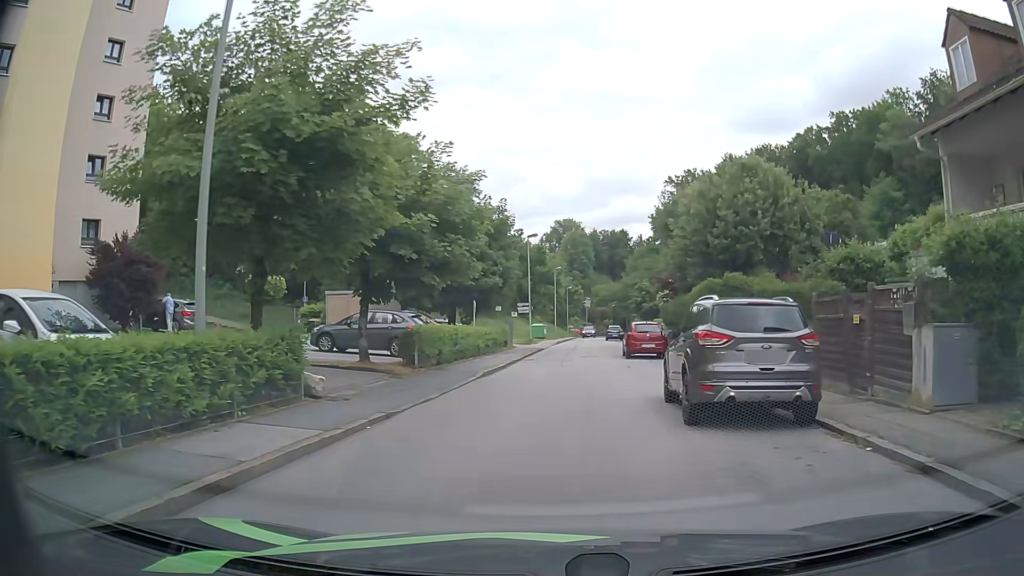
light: Day
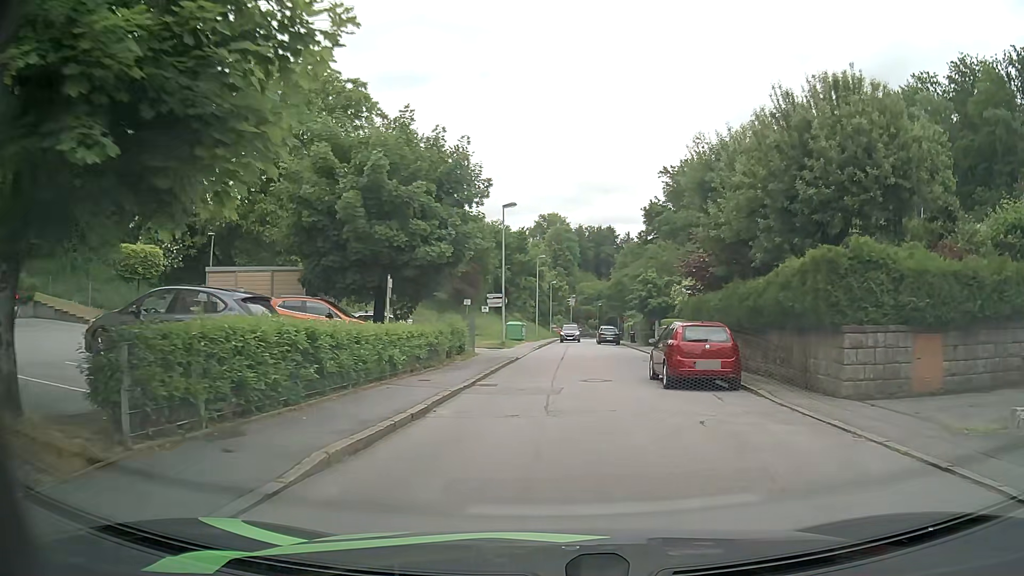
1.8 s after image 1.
(+0.3, +12.4) m; +2°
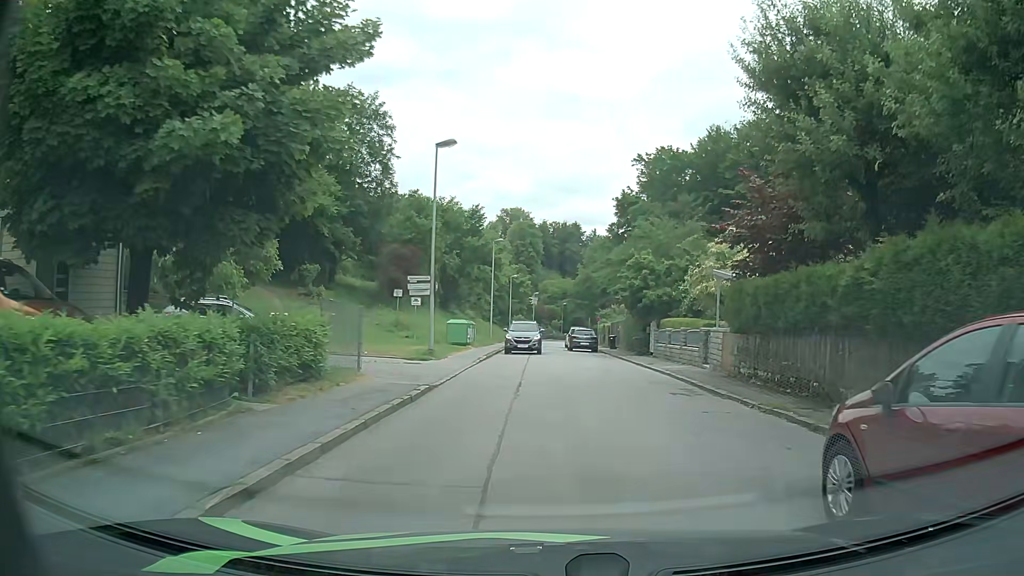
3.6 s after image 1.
(+0.3, +12.9) m; +3°
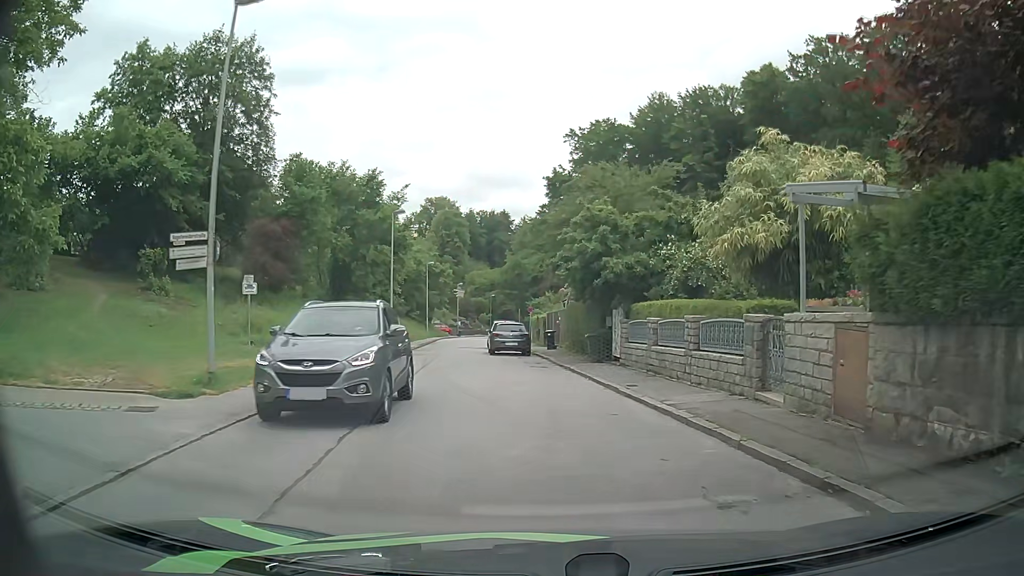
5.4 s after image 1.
(+0.7, +12.3) m; +6°
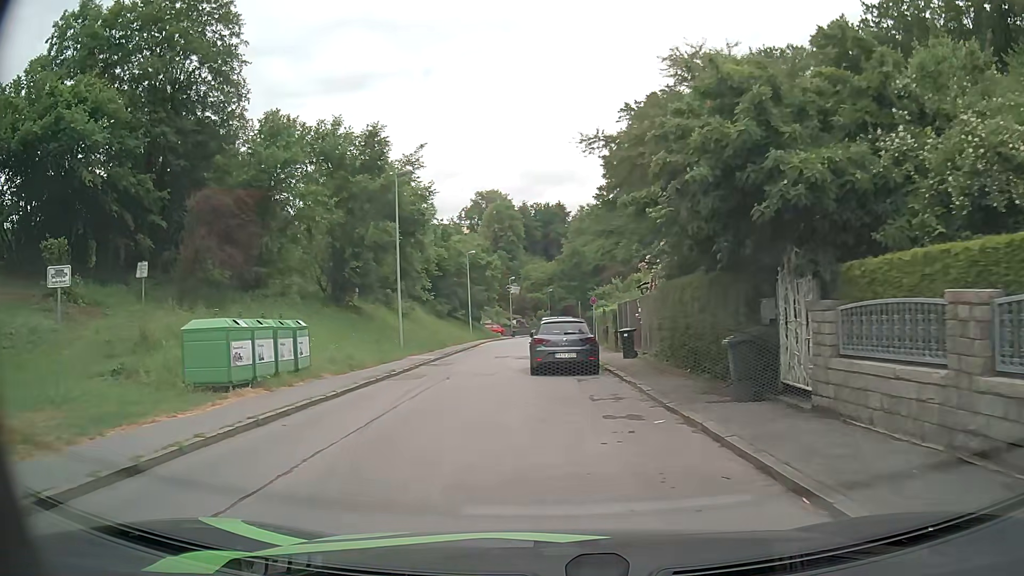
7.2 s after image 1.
(-0.3, +11.8) m; -6°
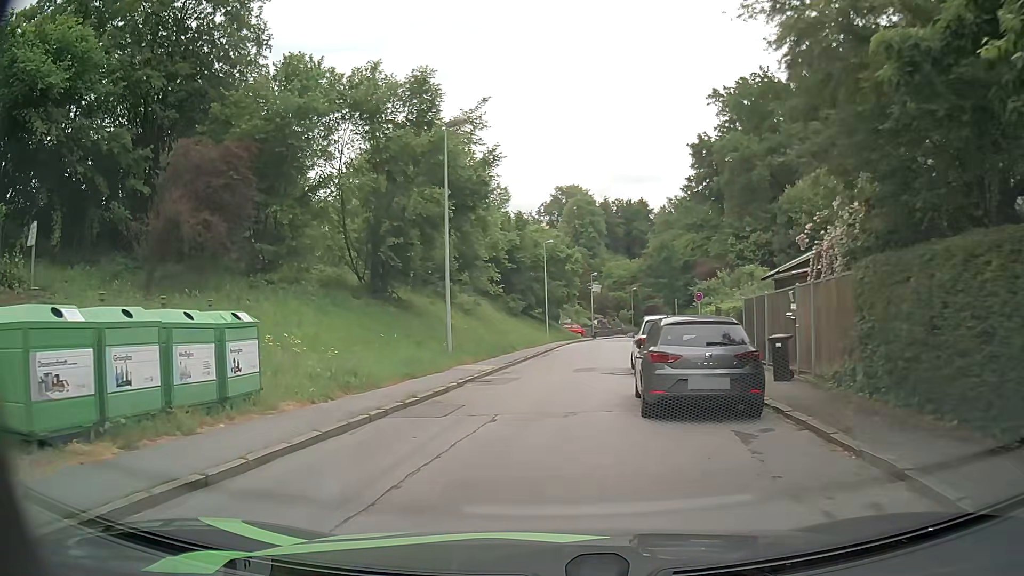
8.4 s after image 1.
(-0.4, +7.6) m; -6°
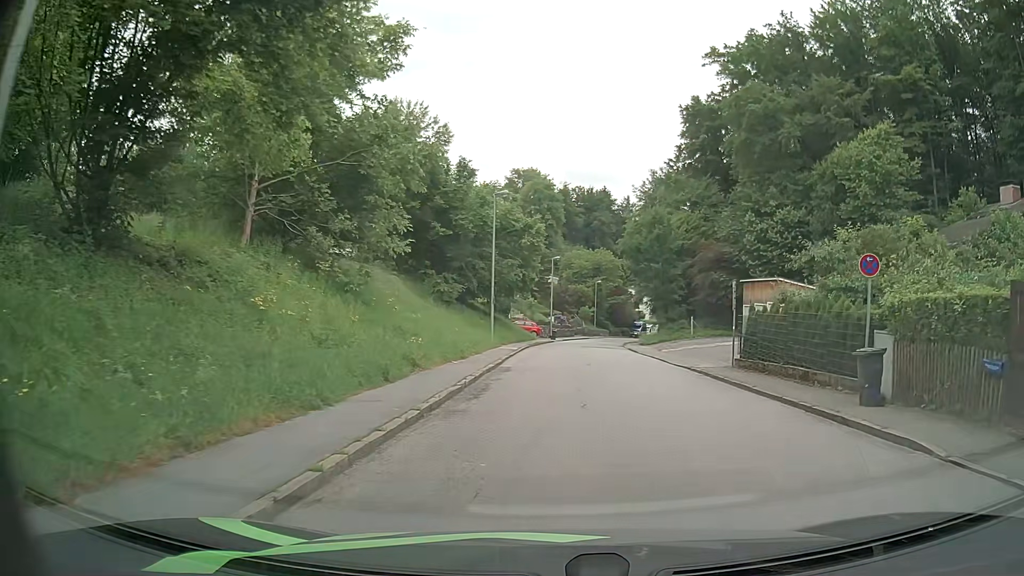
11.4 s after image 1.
(0.0, +18.8) m; +4°
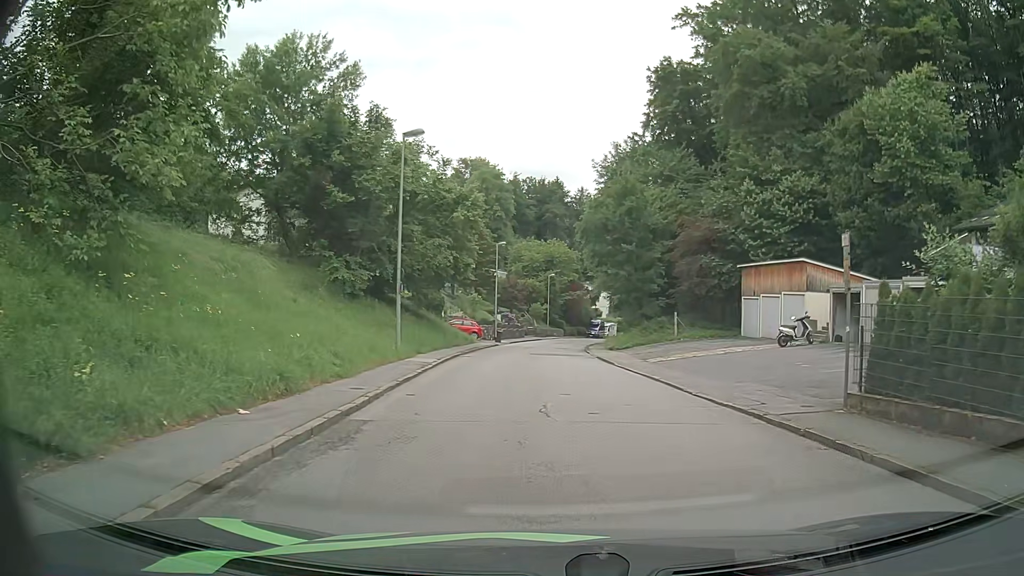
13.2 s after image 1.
(+0.6, +11.6) m; +4°
(0, +10) (0, +20) (0, +30) (0, +40) (+1, +50) (+2, +60) (+3, +70) (+5, +80) (+8, +89) (+11, +99) m
